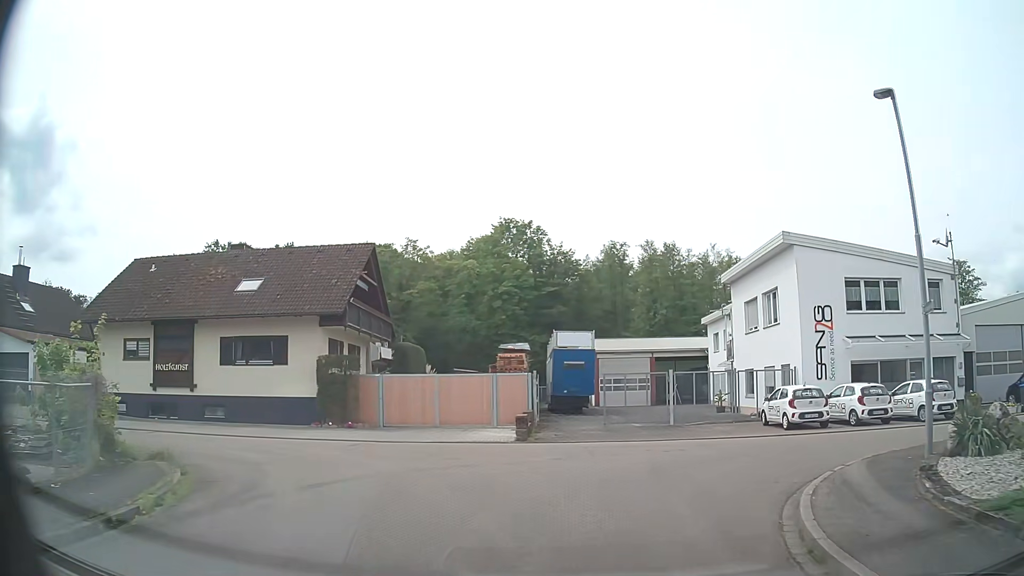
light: Day
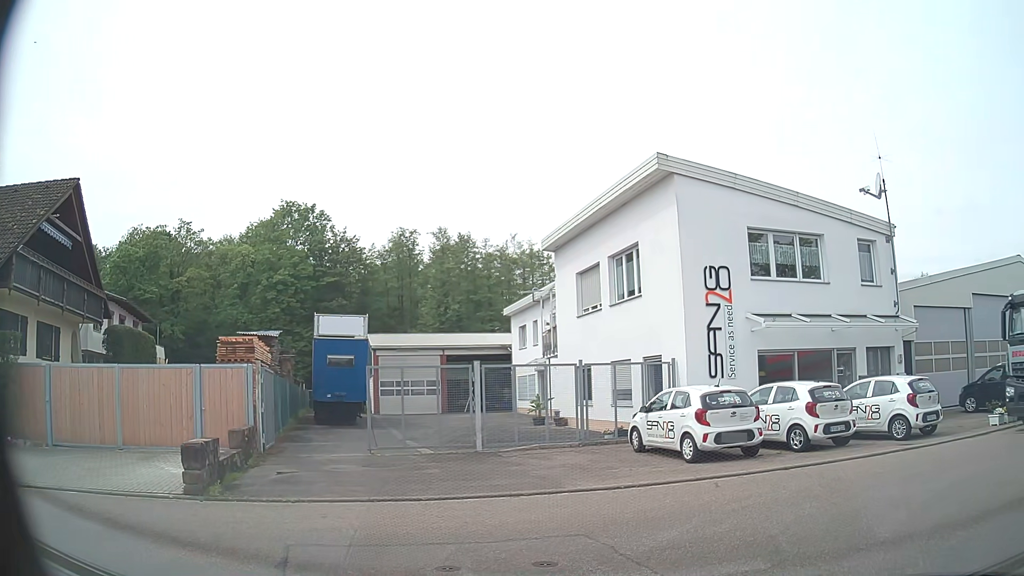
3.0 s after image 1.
(+0.8, +9.6) m; +16°
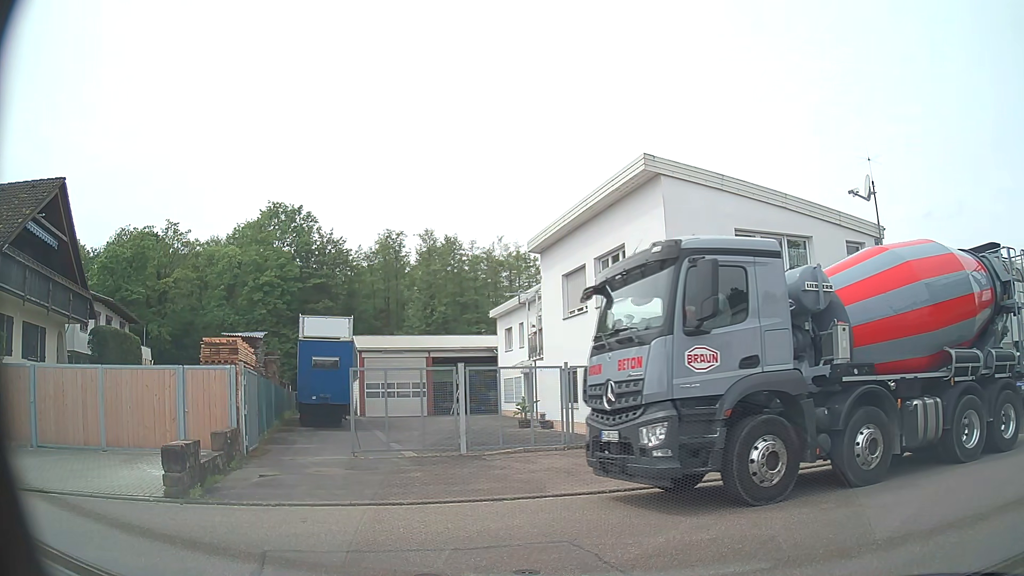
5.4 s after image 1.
(0.0, +0.2) m; 0°
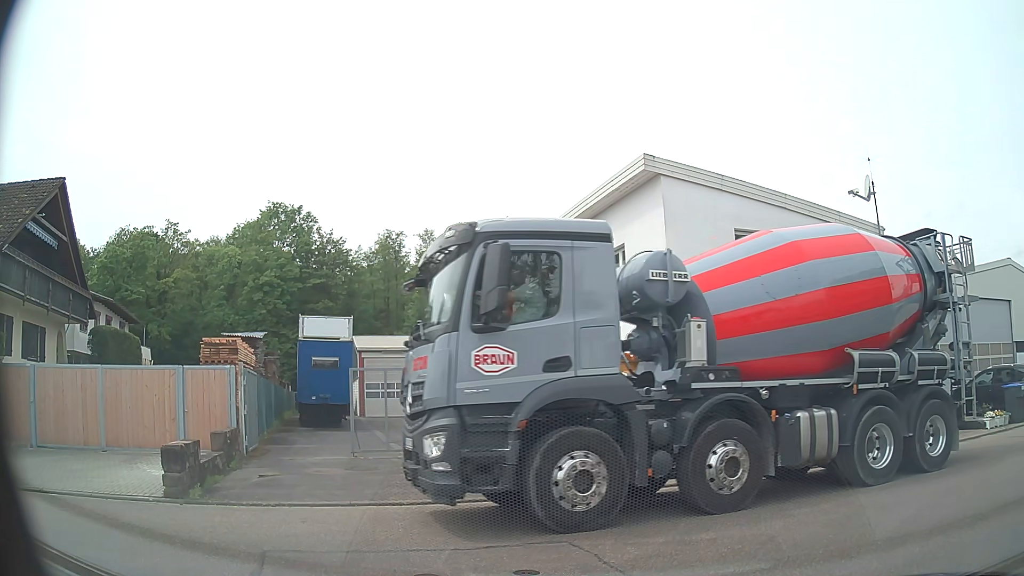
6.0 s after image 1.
(0.0, 0.0) m; 0°
